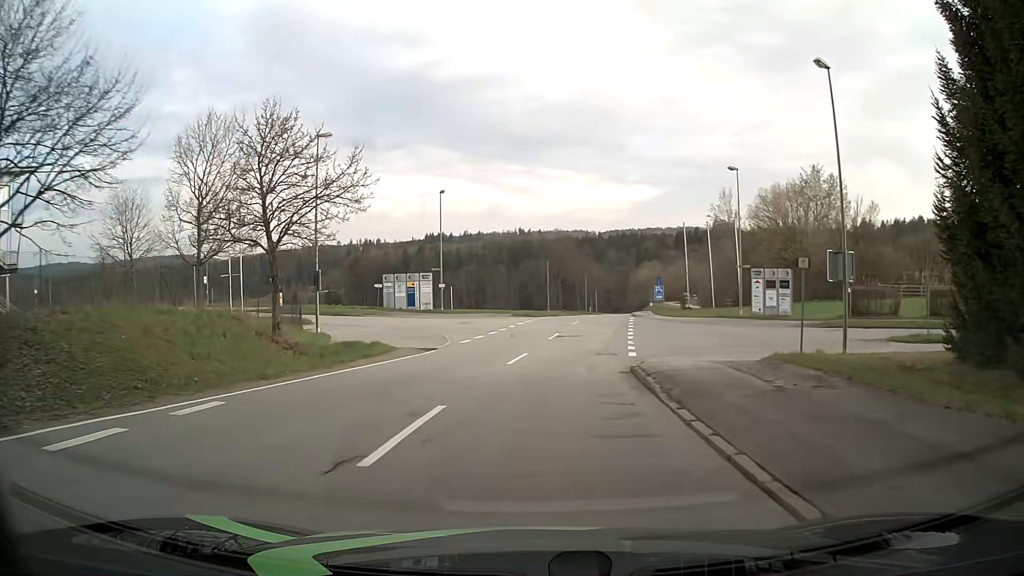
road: tertiary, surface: asphalt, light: Day
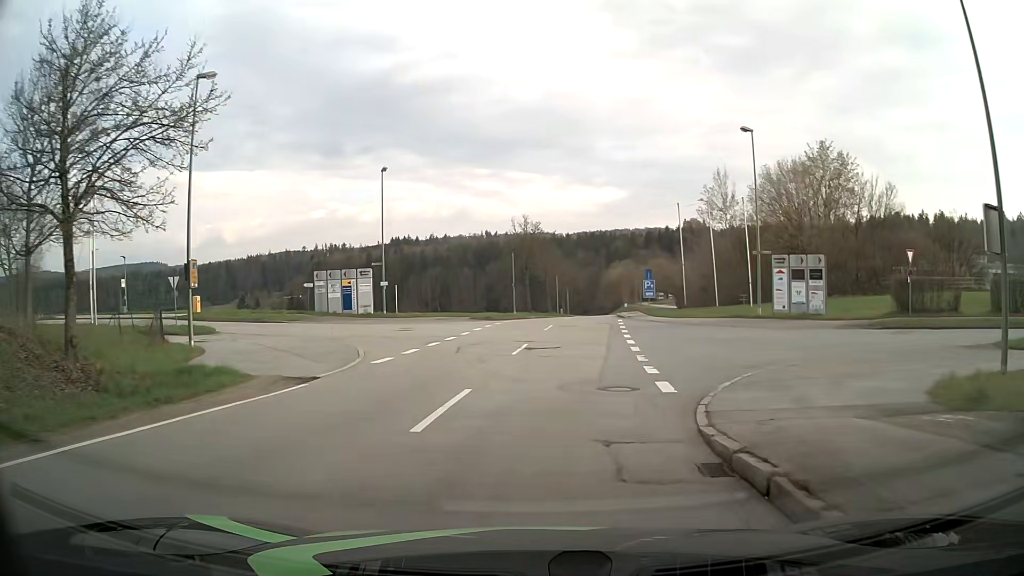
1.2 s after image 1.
(+0.3, +10.3) m; +3°
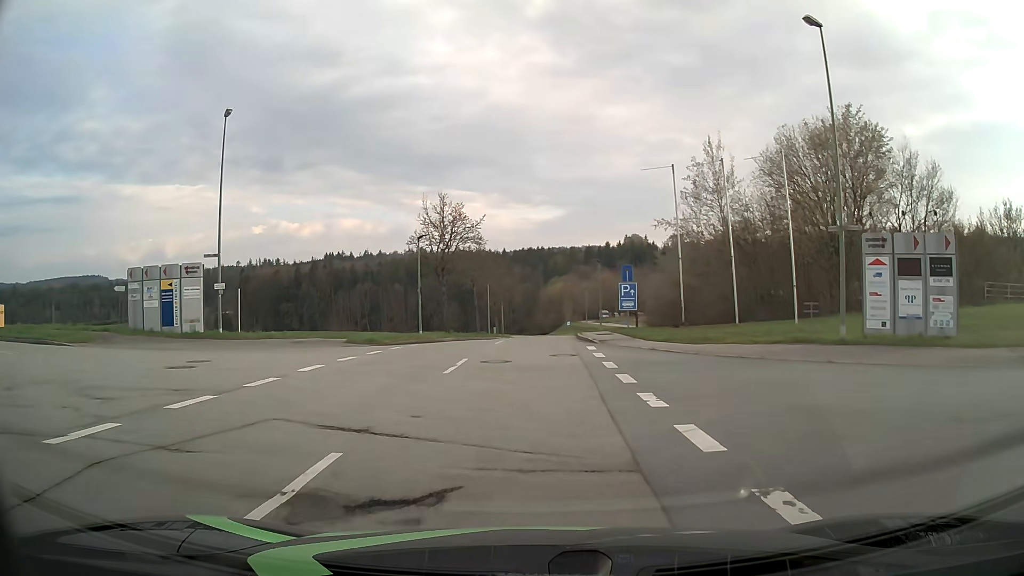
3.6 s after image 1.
(+0.7, +16.9) m; +5°
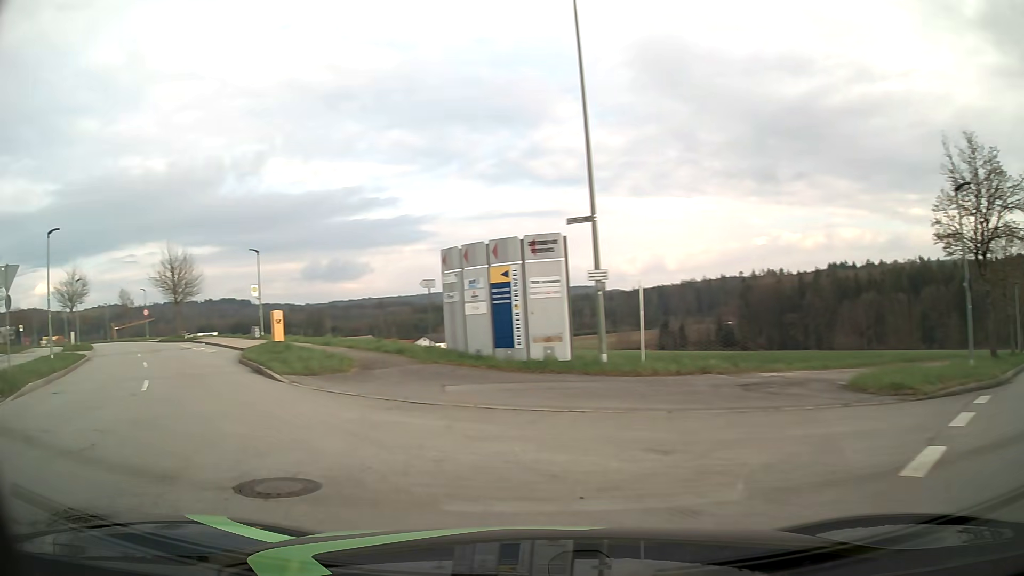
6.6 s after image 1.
(-2.8, +15.1) m; -43°
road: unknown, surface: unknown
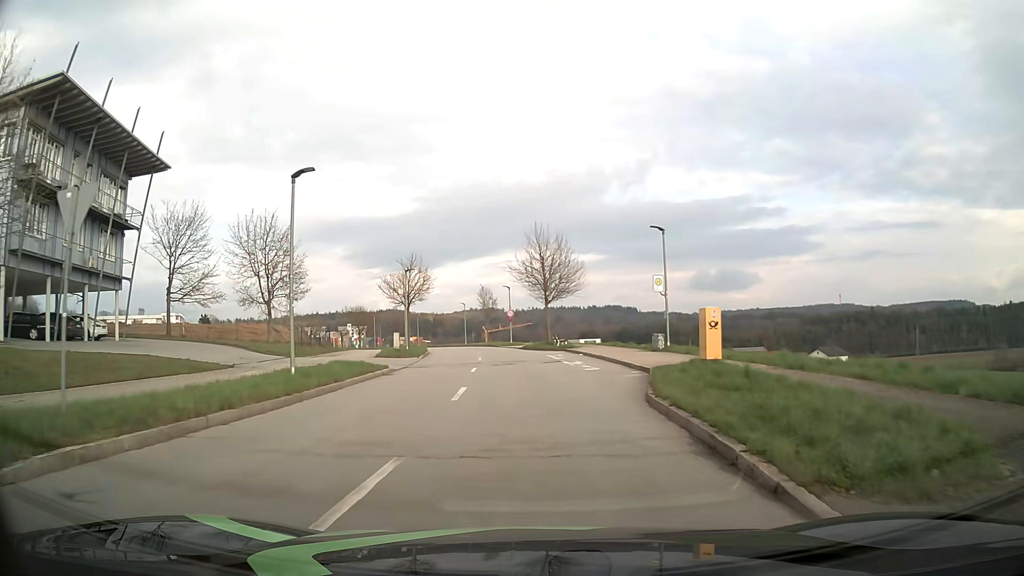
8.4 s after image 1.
(-4.5, +10.8) m; -34°
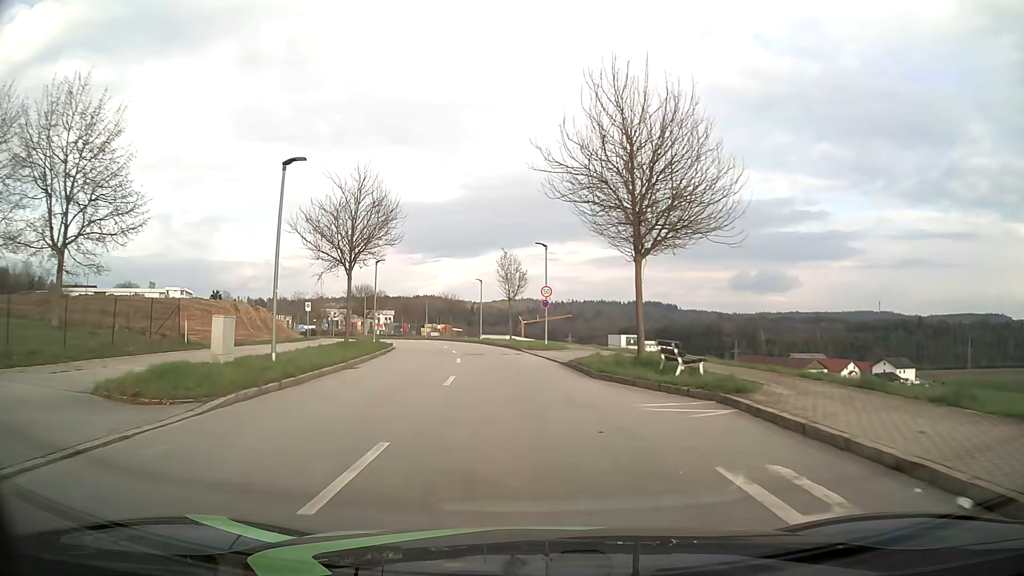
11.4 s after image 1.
(-0.4, +27.1) m; -3°
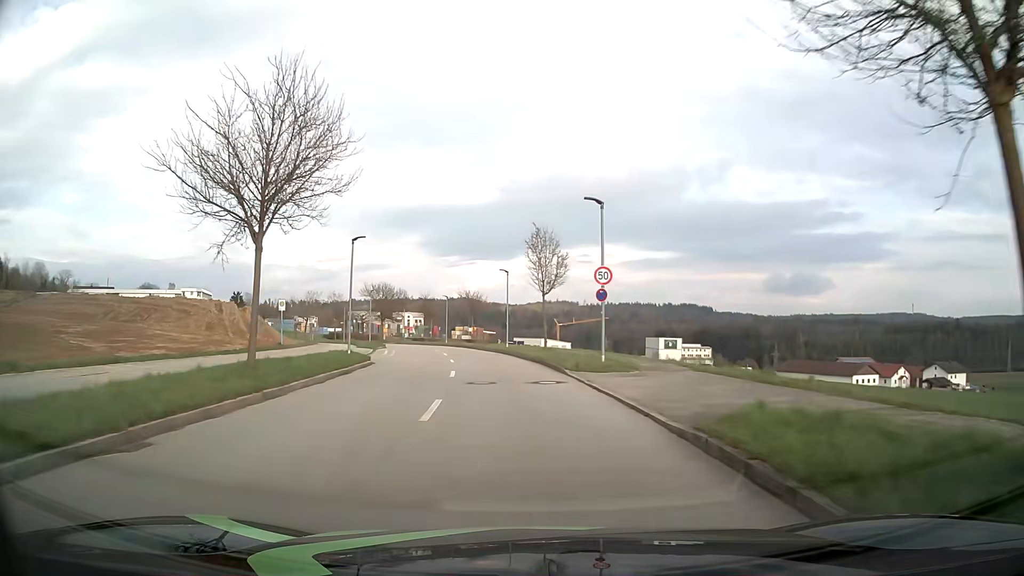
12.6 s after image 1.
(-0.3, +13.2) m; -3°
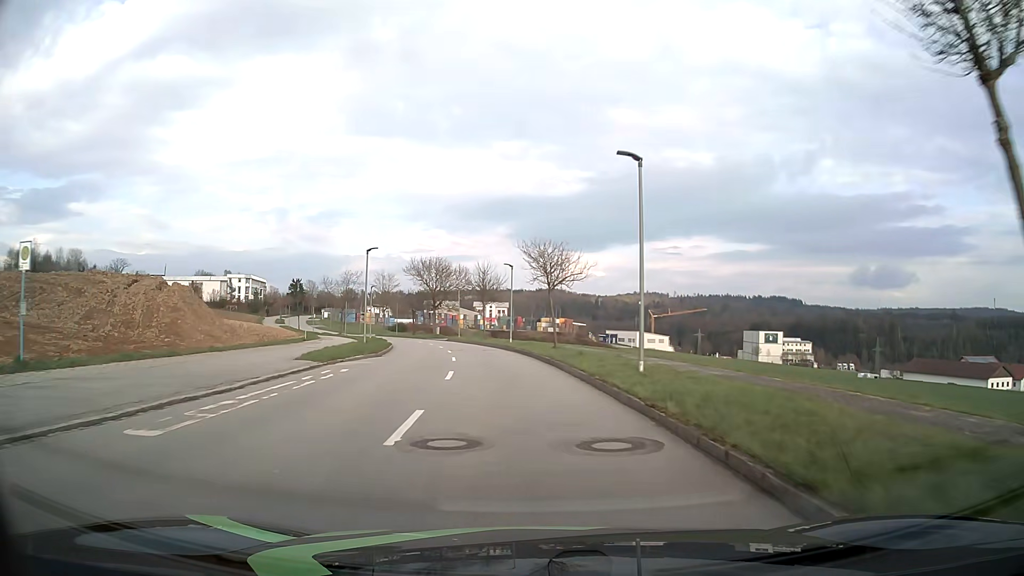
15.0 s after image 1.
(-1.9, +29.7) m; -7°
(0, +10) (-1, +20) (-2, +30) (-3, +40) (-5, +50) (-8, +59) (-10, +69) (-14, +78) (-17, +88) (-21, +97) m
